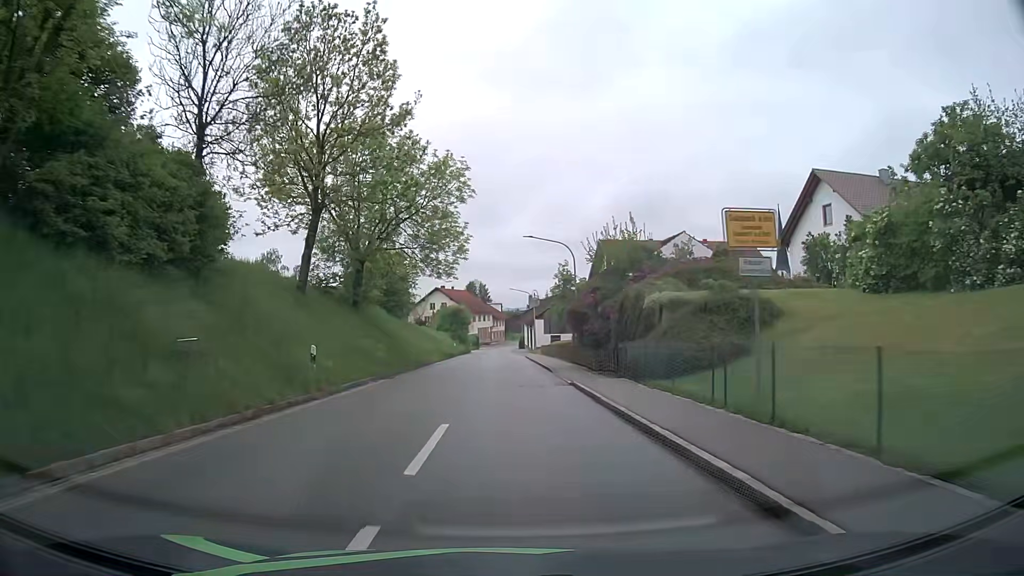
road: tertiary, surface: asphalt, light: Day
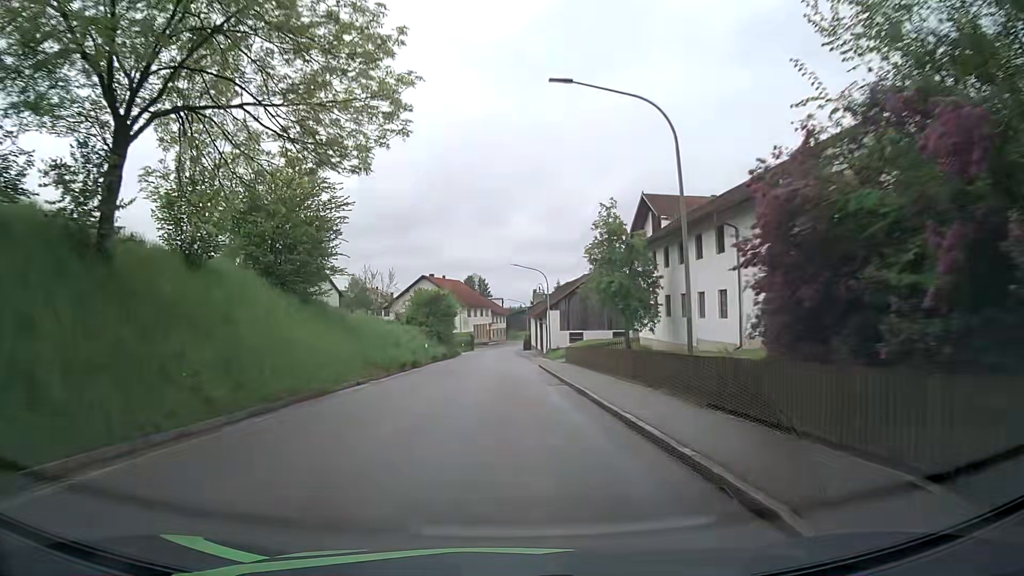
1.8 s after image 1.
(0.0, +24.6) m; 0°
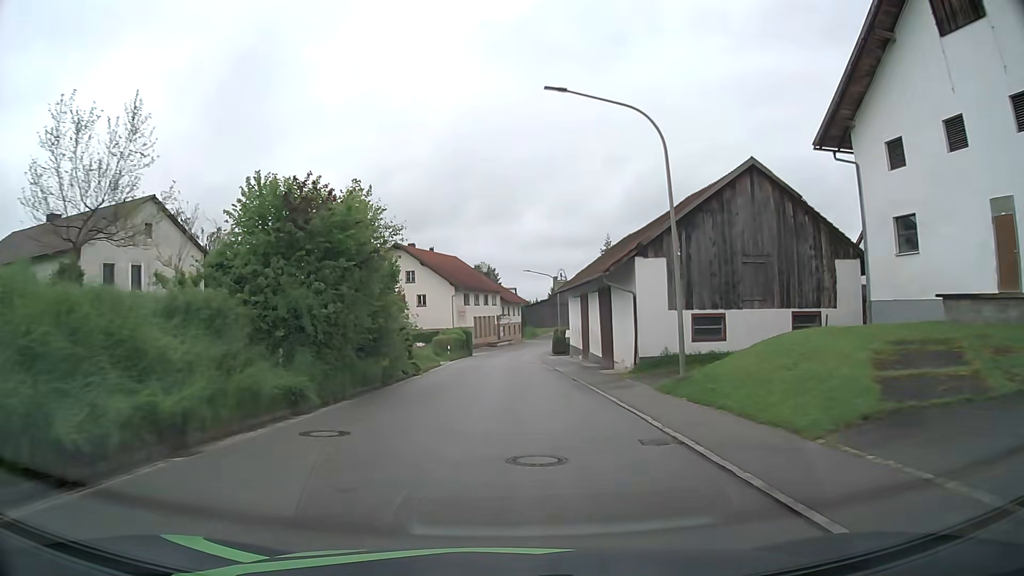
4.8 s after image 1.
(-0.5, +39.3) m; -1°
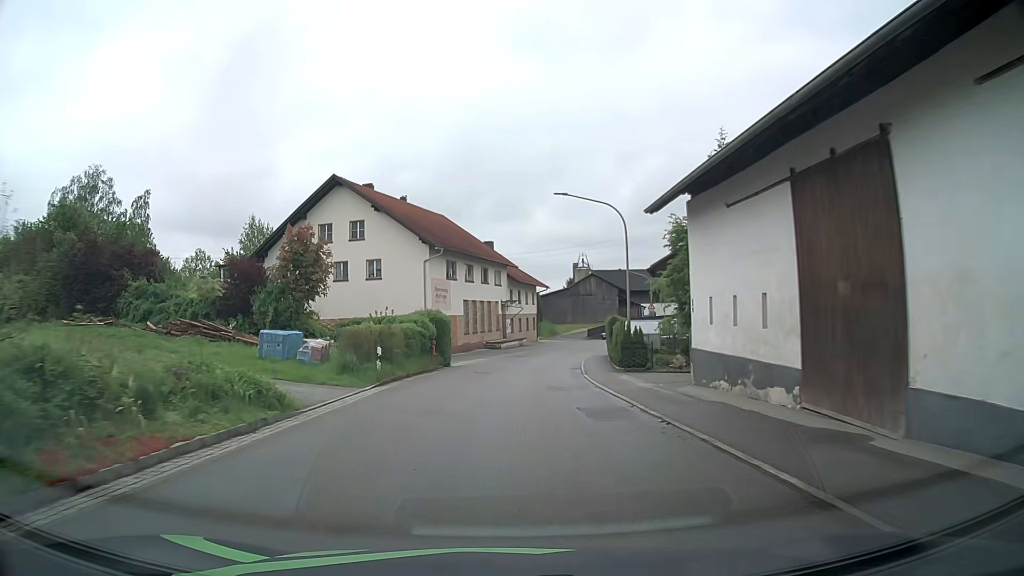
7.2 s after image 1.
(-0.2, +31.3) m; -1°
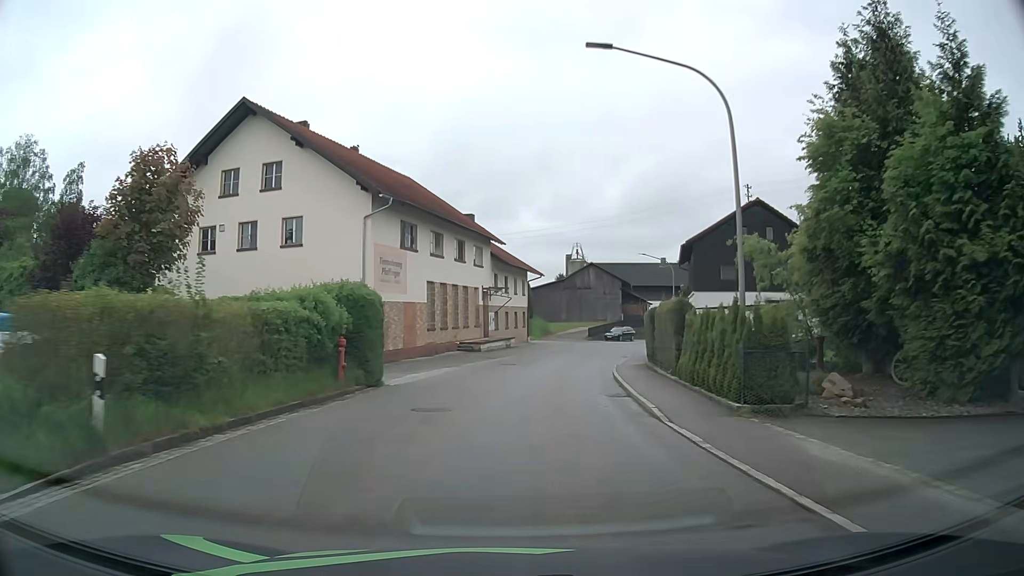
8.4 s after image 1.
(0.0, +15.3) m; +1°
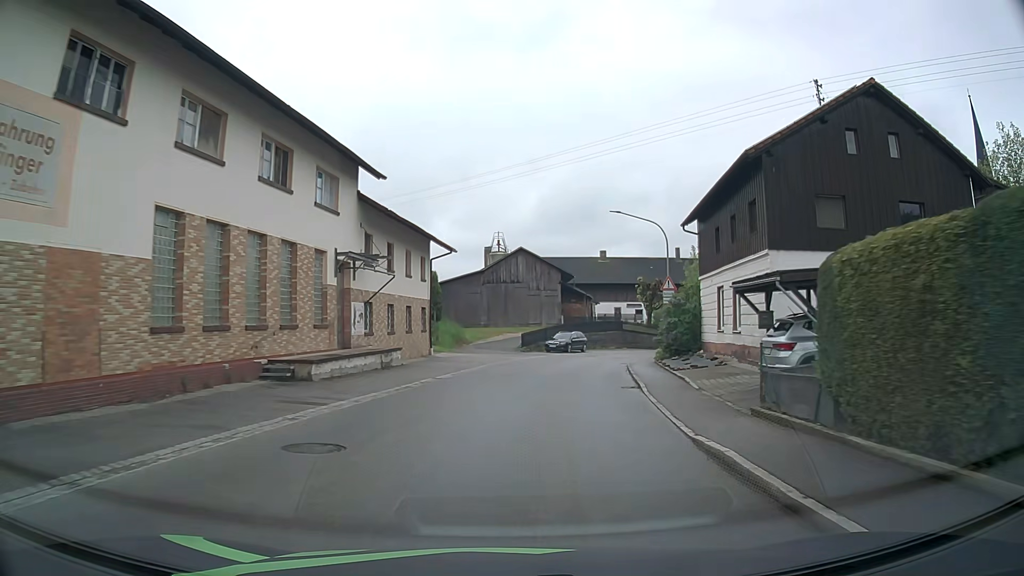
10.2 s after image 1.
(+1.3, +22.1) m; +8°
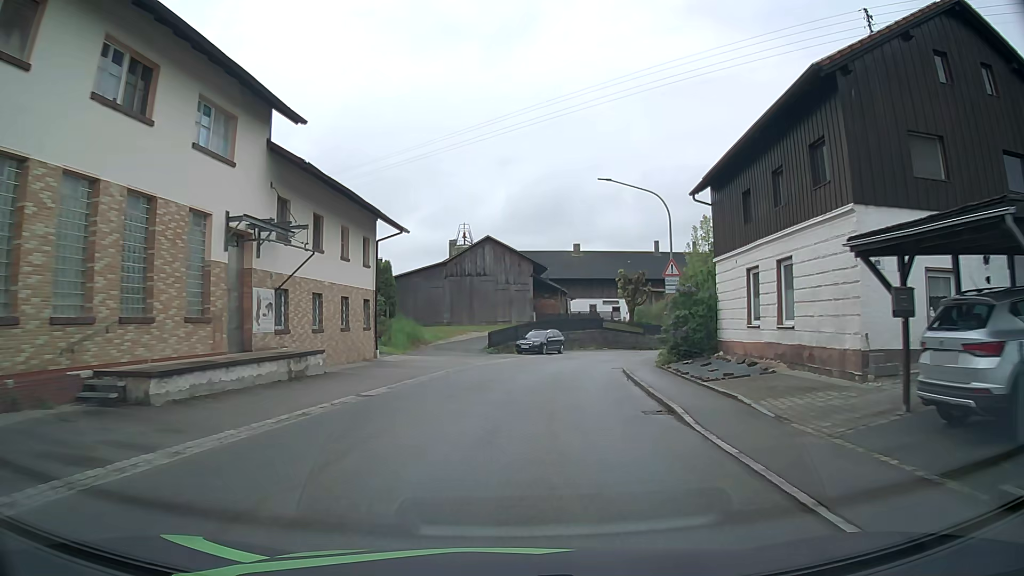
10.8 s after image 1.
(+0.1, +7.1) m; +3°
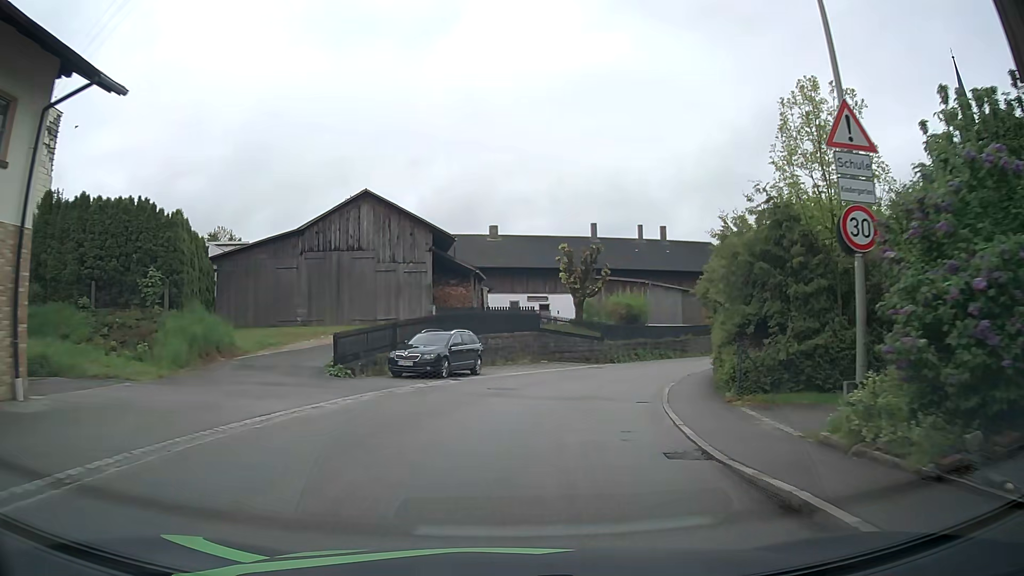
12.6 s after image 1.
(+1.1, +20.0) m; +7°
(+1, +10) (+3, +20) (+6, +29) (+11, +38) (+16, +47) (+21, +55) (+26, +64) (+32, +72) (+37, +81) (+41, +90) m
